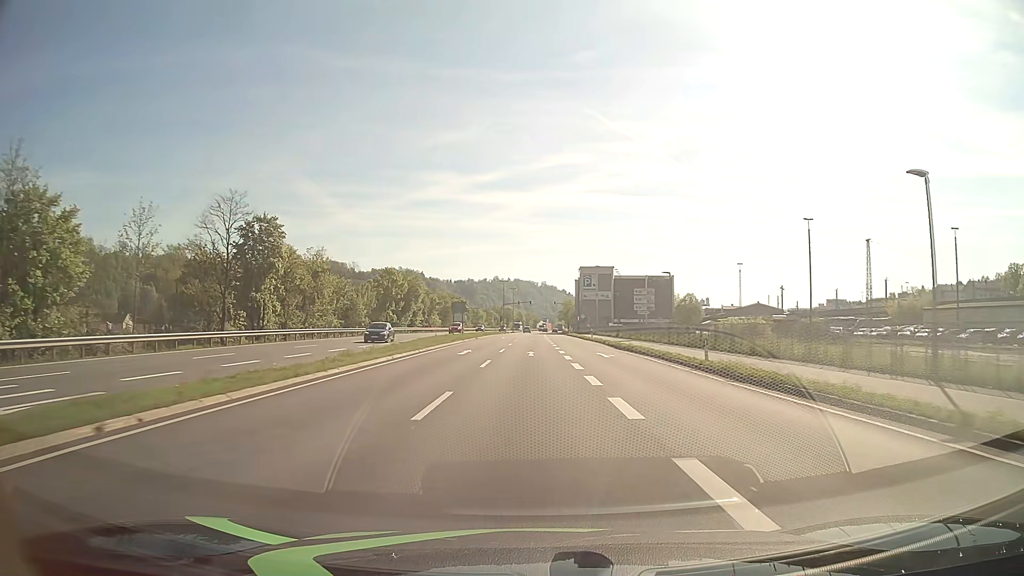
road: primary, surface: asphalt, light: Day
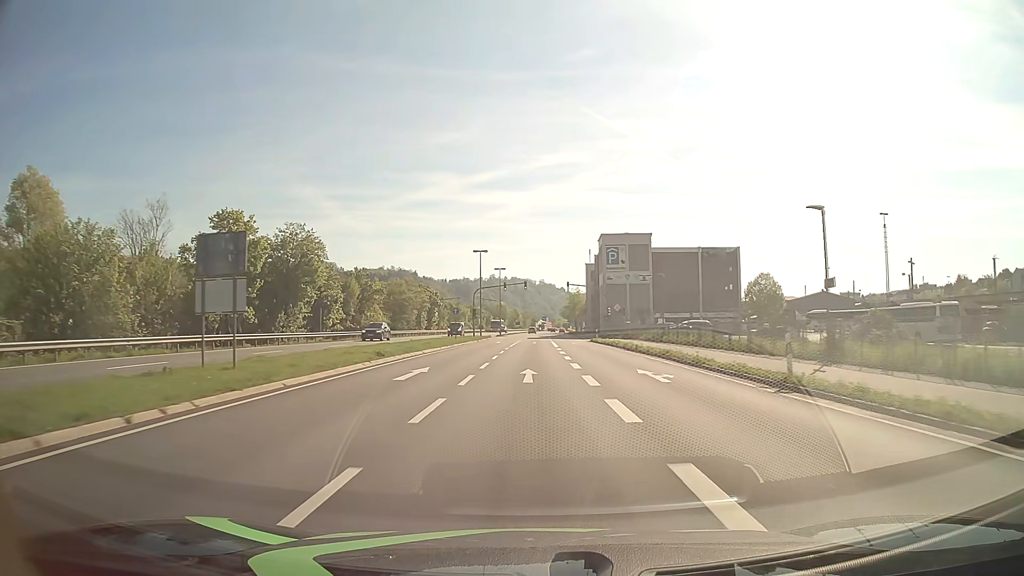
(0.0, +54.0) m; 0°
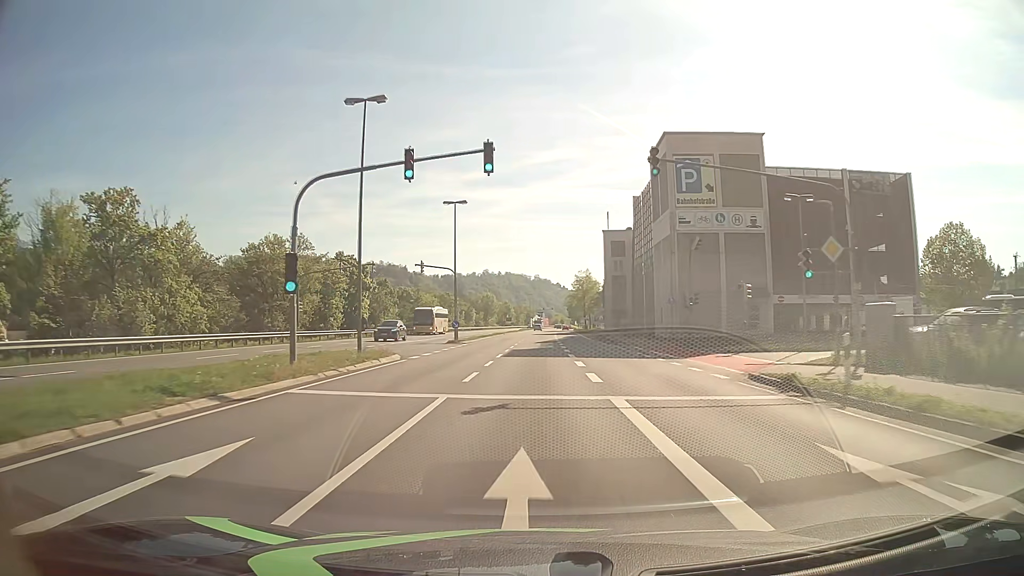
(+0.2, +54.0) m; +1°
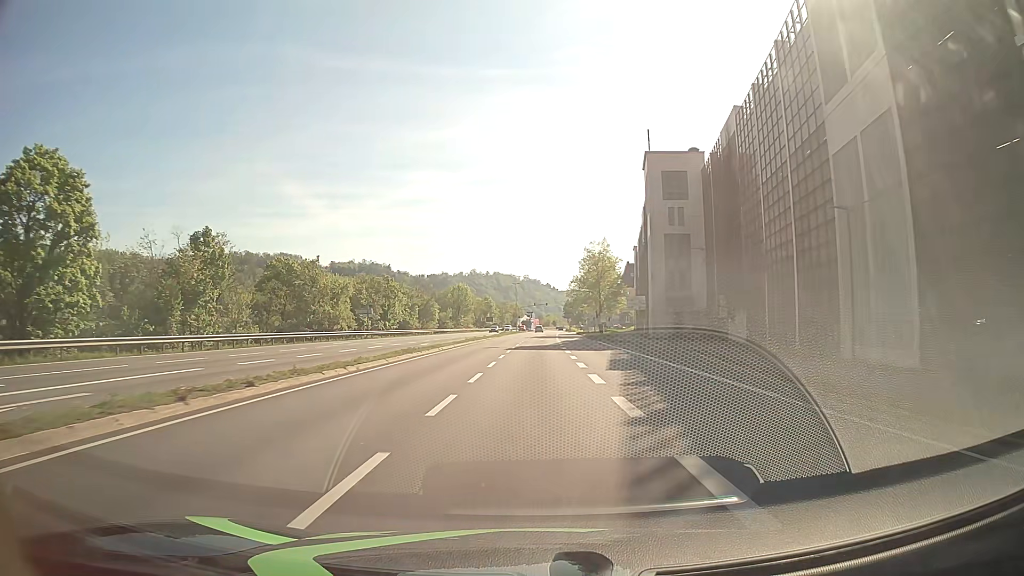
(+0.3, +54.0) m; +1°
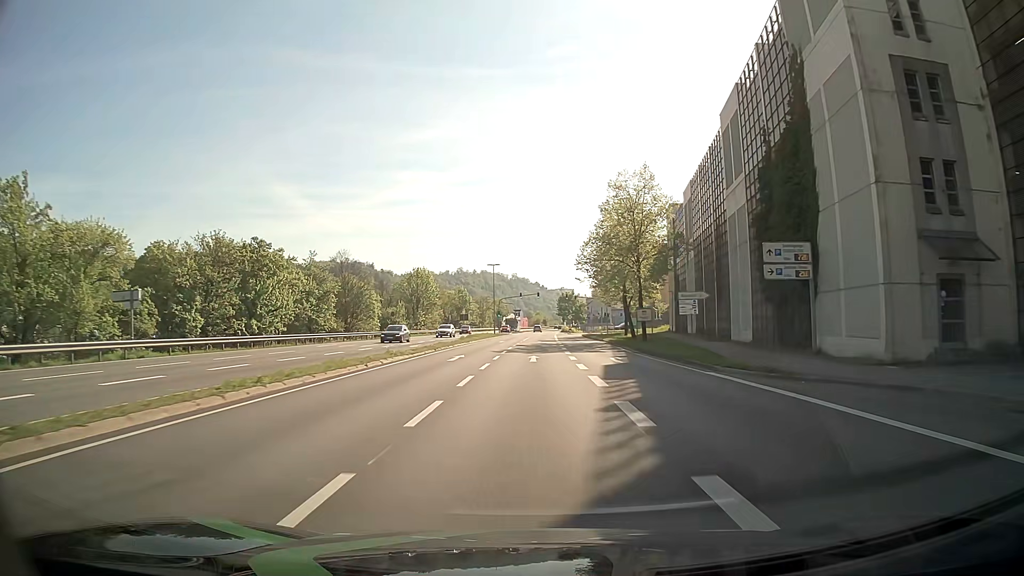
(+0.5, +43.2) m; +1°
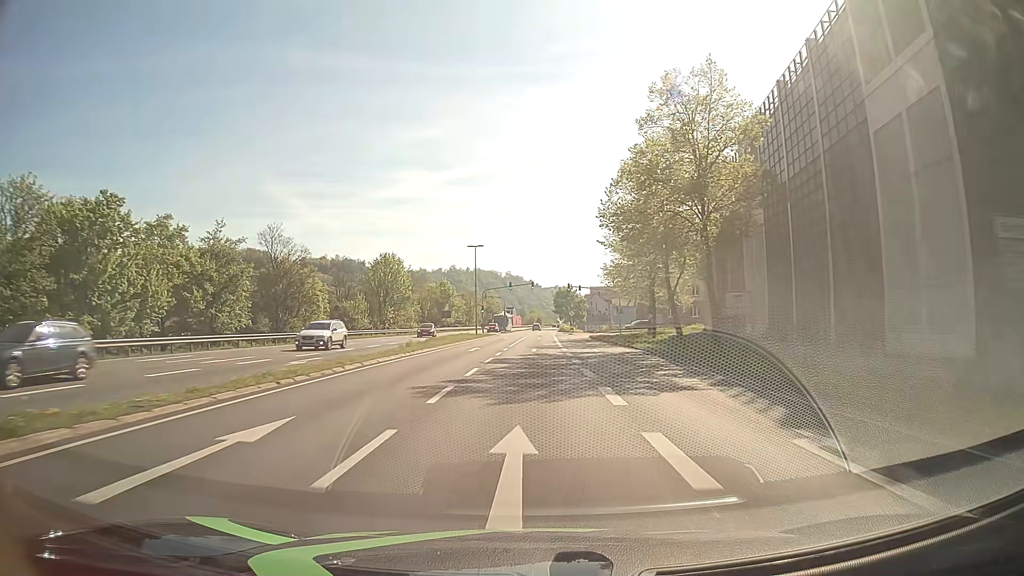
(+0.1, +21.6) m; 0°
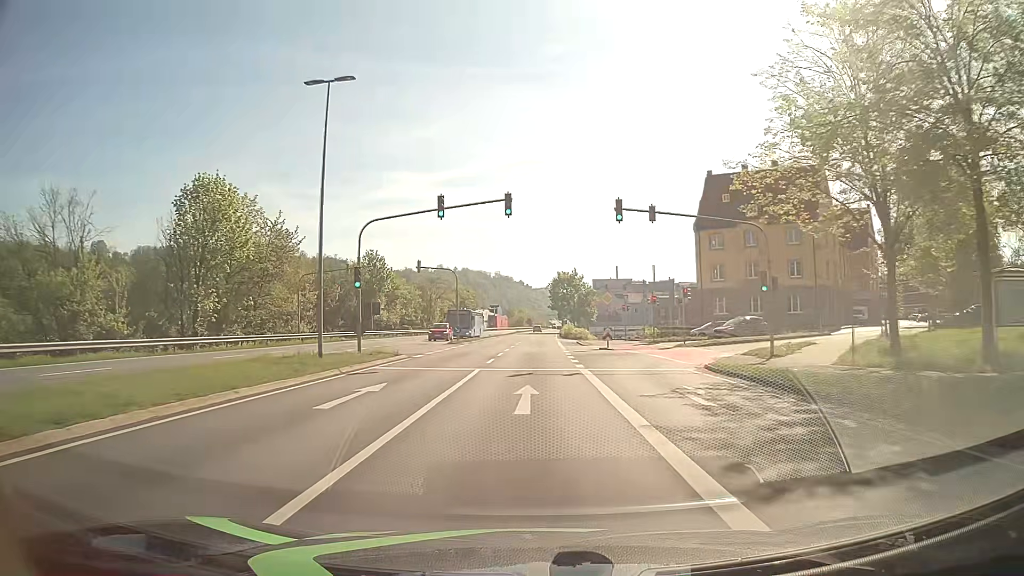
(+0.6, +53.9) m; +1°
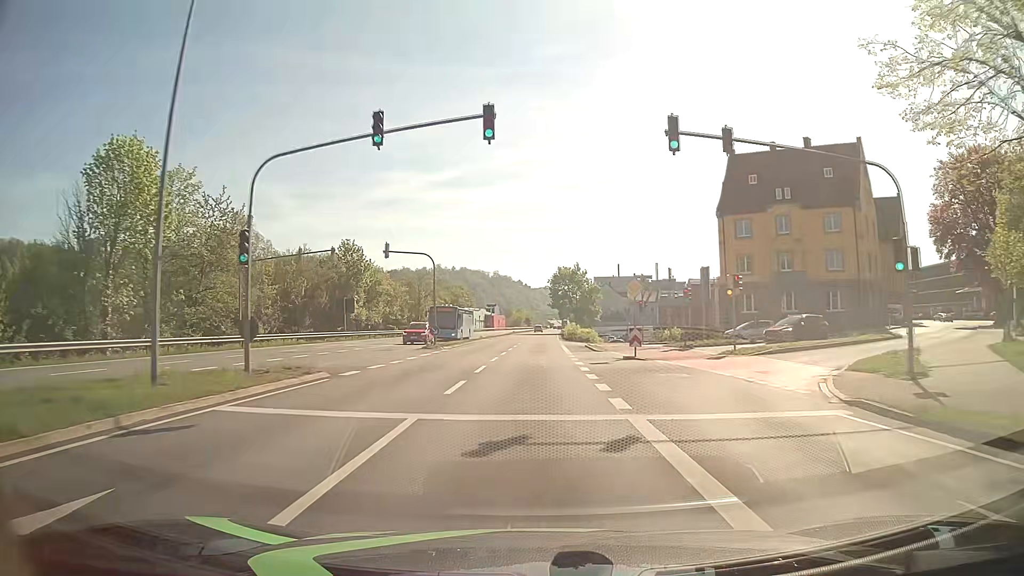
(0.0, +10.8) m; 0°
(0, +10) (0, +20) (0, +30) (0, +40) (0, +50) (+1, +60) (+1, +70) (+1, +80) (+1, +90) (+2, +100) m
